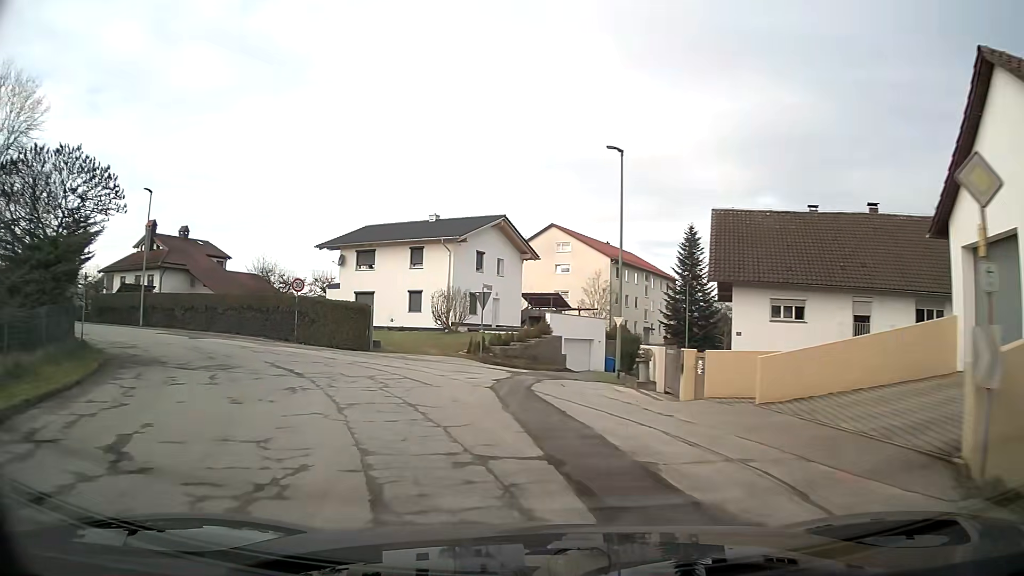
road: unclassified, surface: asphalt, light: Day
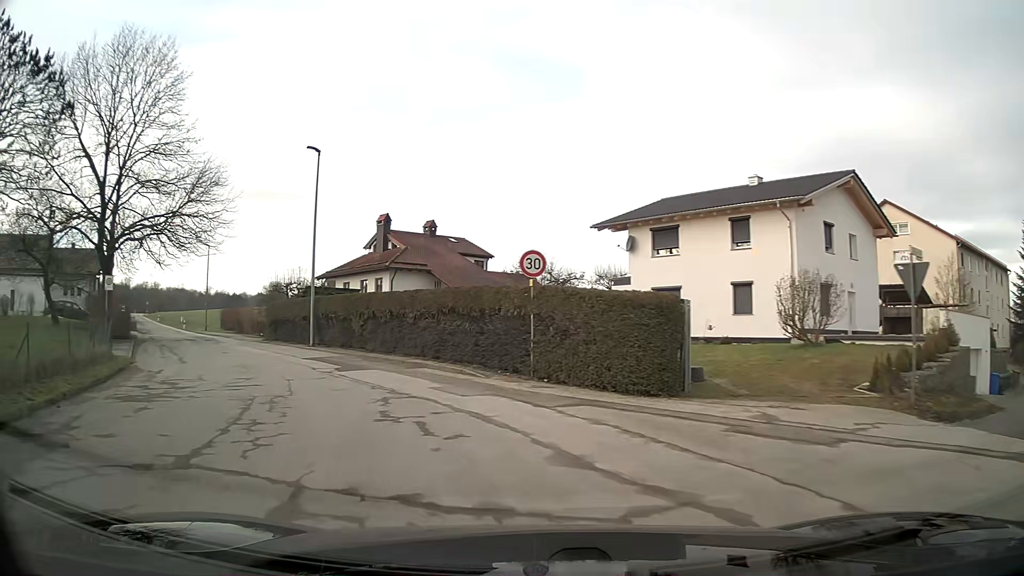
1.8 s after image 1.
(-3.2, +14.4) m; -26°
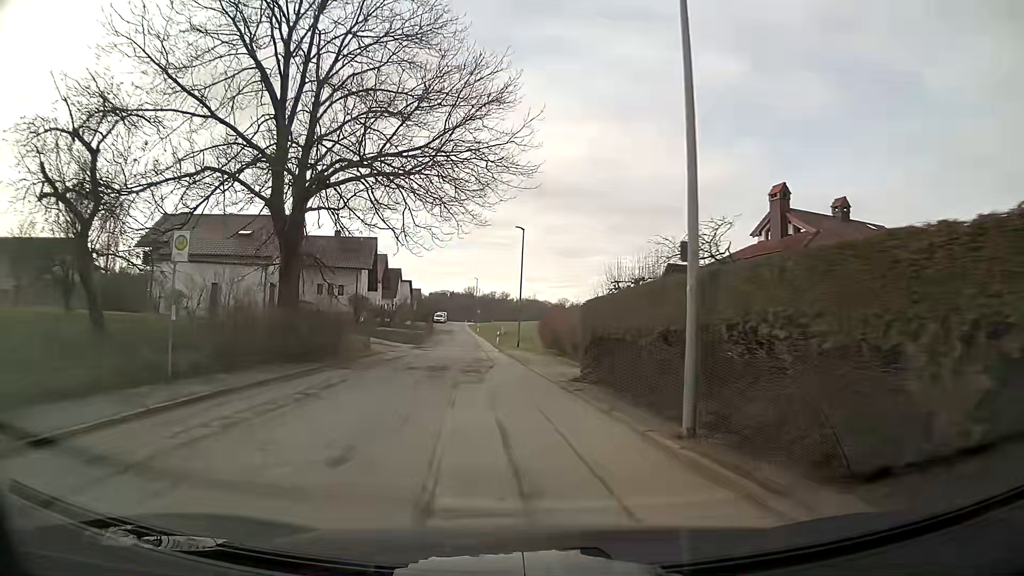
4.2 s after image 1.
(-5.3, +18.7) m; -29°
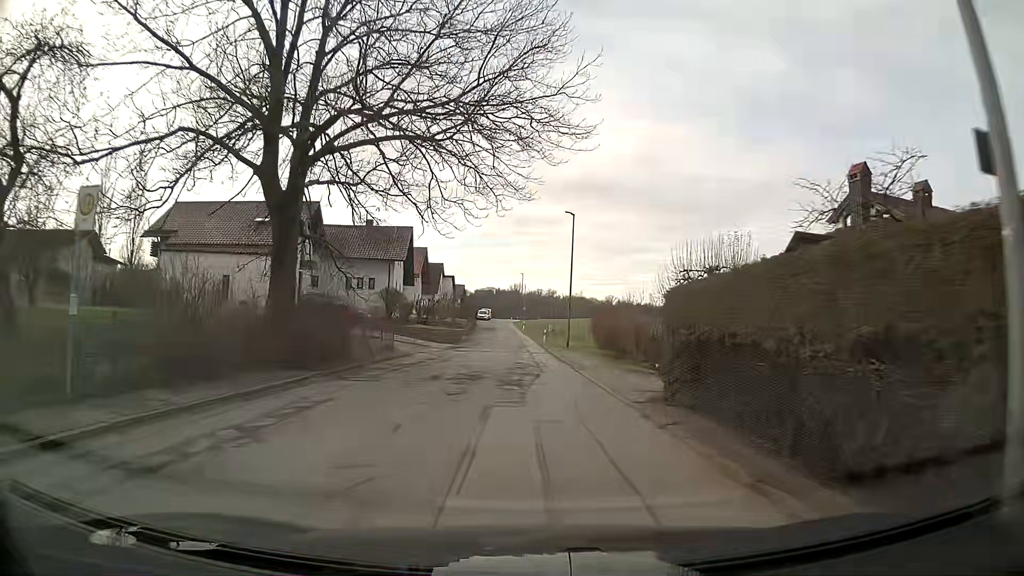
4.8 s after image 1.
(-0.1, +5.1) m; -2°
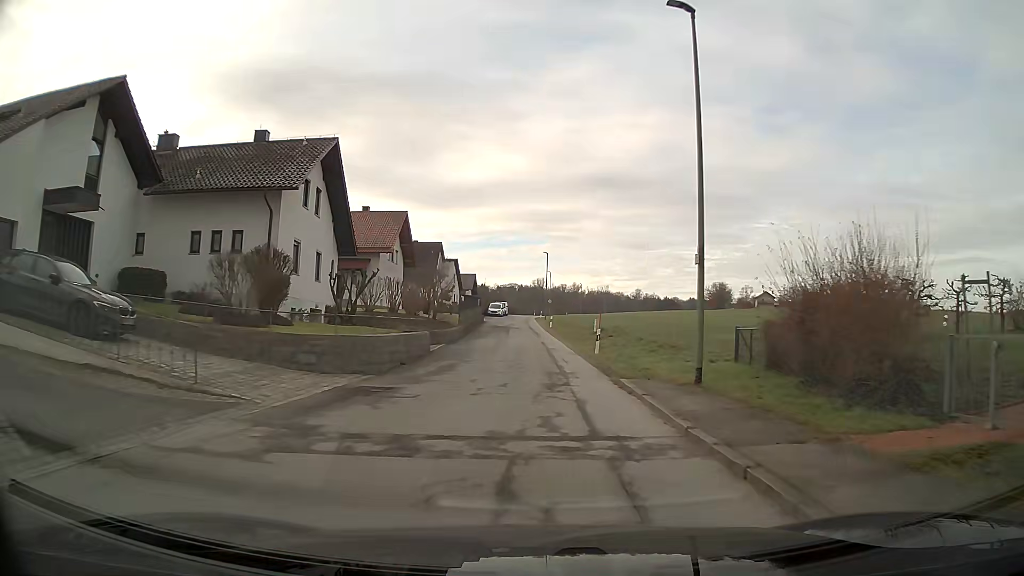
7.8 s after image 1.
(-0.7, +27.2) m; -2°
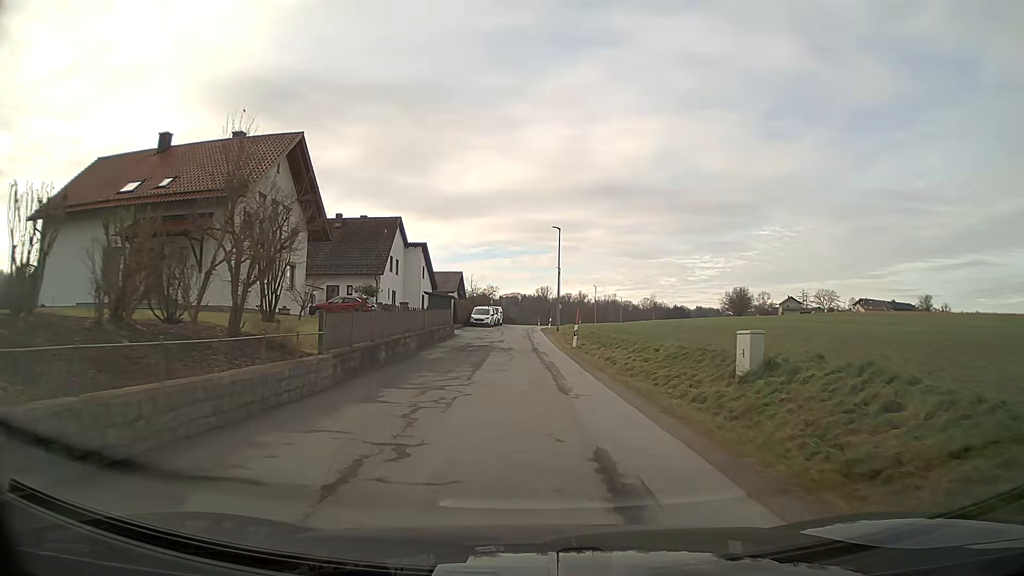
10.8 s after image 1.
(0.0, +28.2) m; 0°
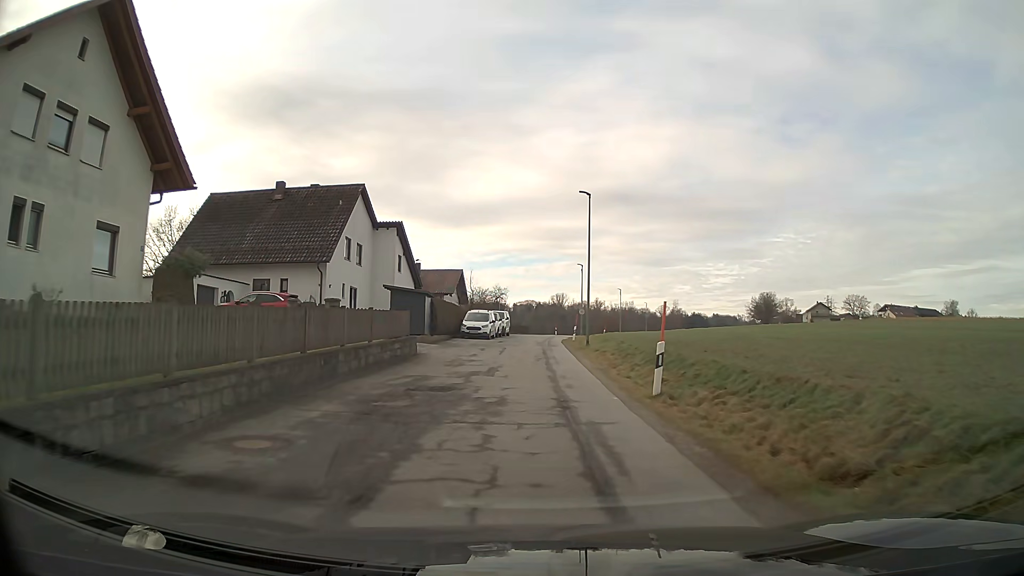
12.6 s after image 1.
(-0.2, +16.8) m; -1°
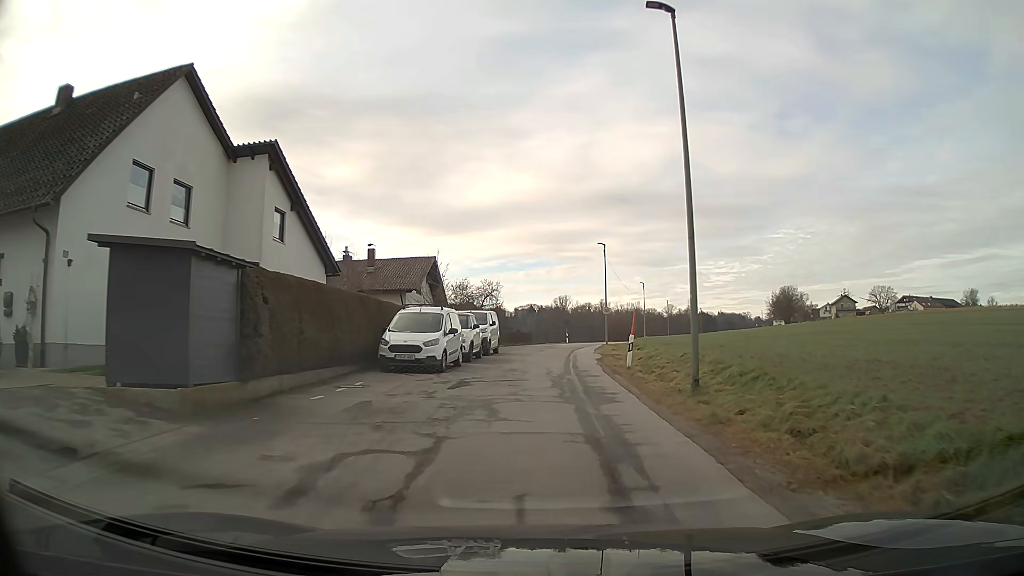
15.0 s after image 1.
(-0.1, +22.1) m; 0°
(0, +10) (0, +20) (+1, +30) (+2, +40) (+3, +50) (+5, +60) (+7, +69) (+10, +79) (+12, +89) (+15, +98) m
